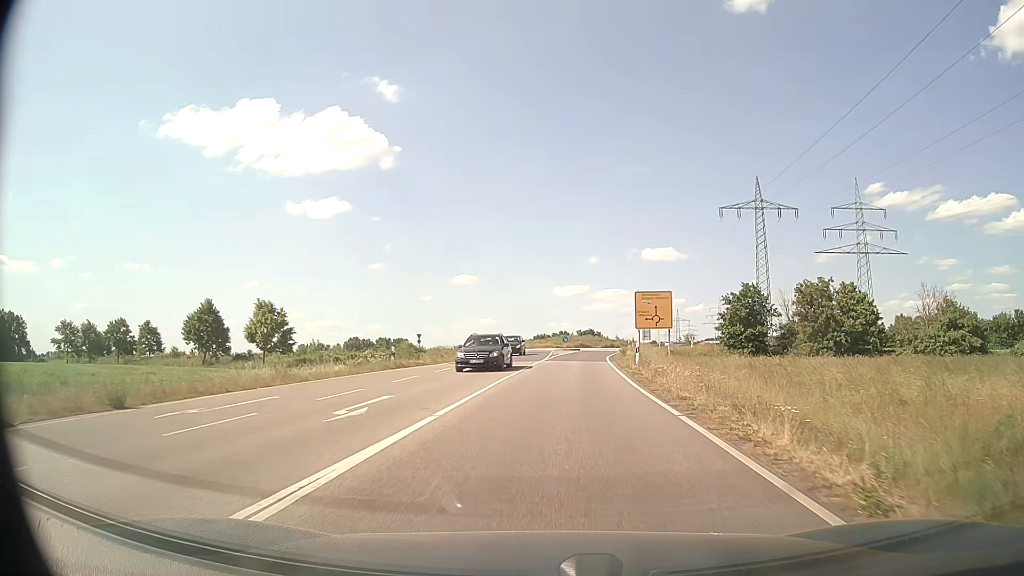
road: secondary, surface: asphalt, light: Day
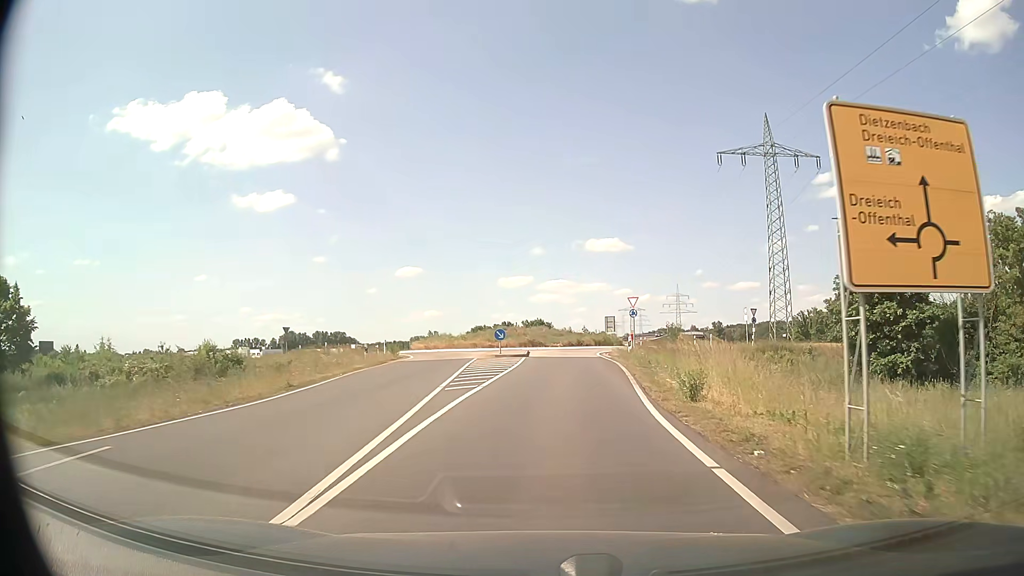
(+1.4, +33.7) m; +4°
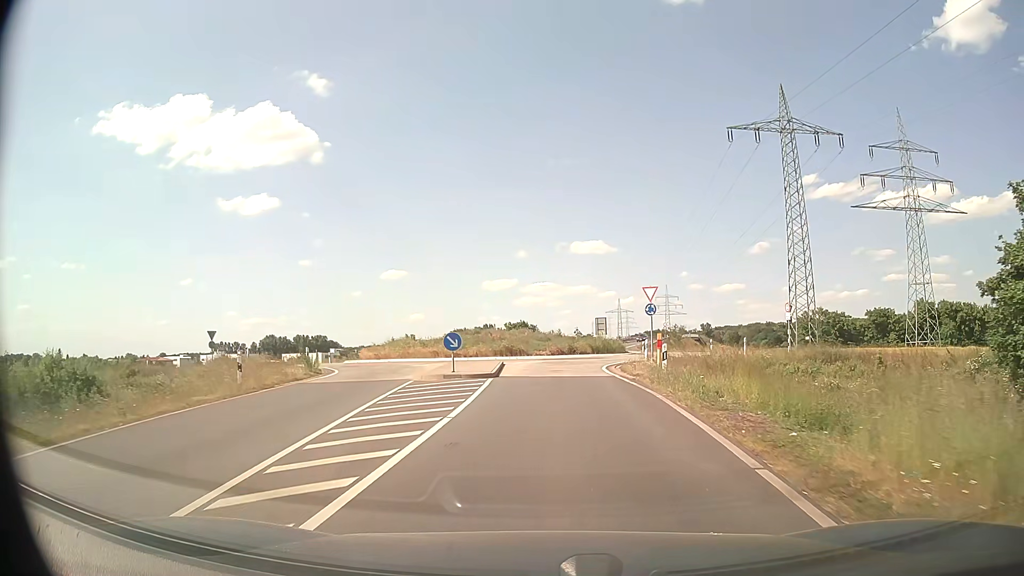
(+0.2, +12.7) m; +2°
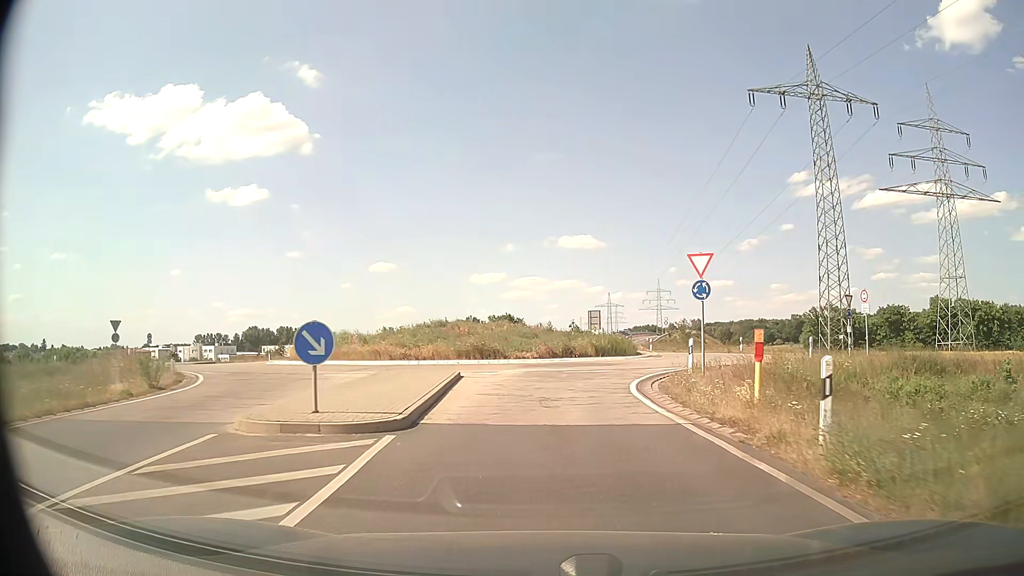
(+0.1, +12.0) m; +1°
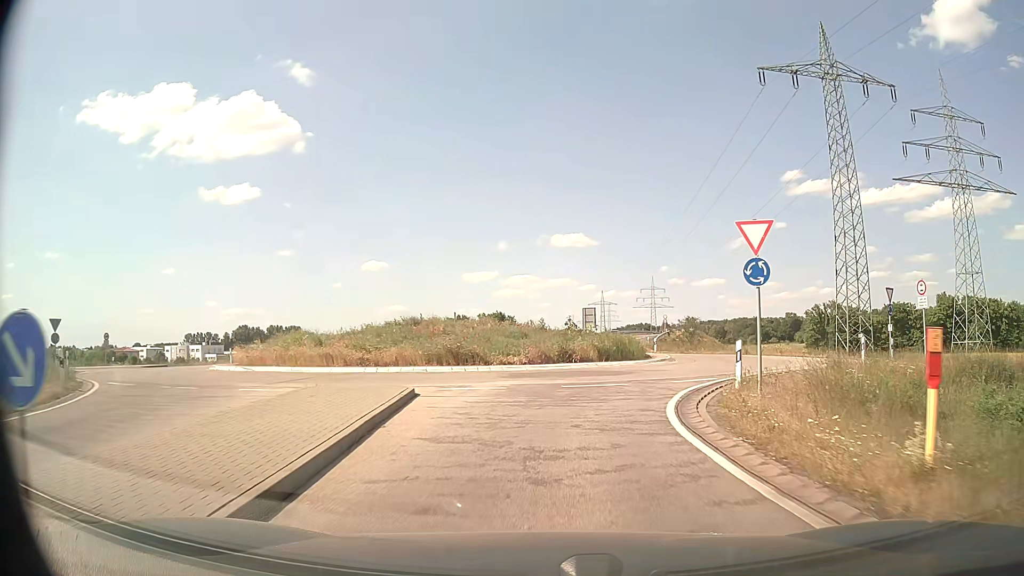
(0.0, +5.7) m; +1°
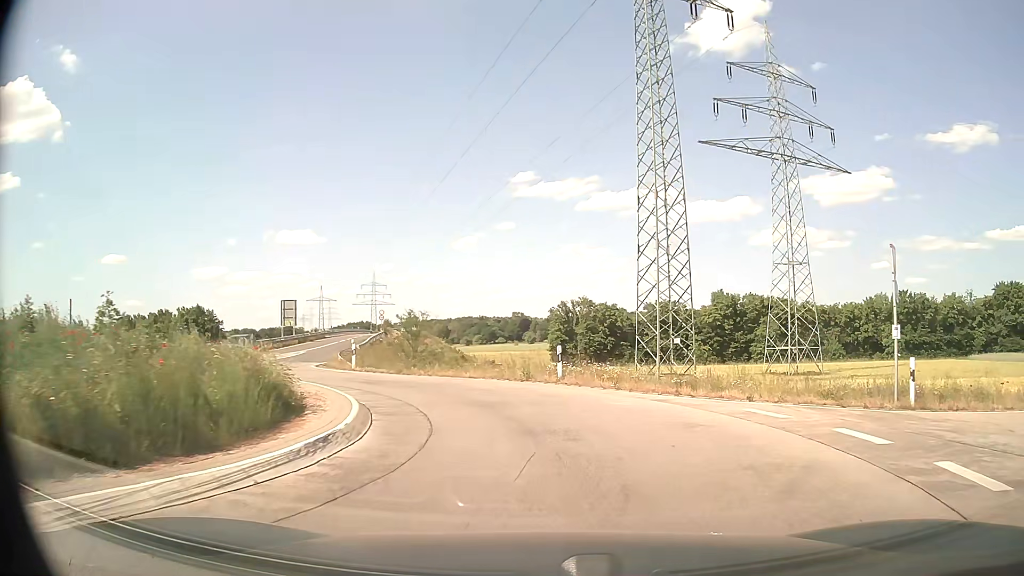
(+3.4, +19.8) m; +23°
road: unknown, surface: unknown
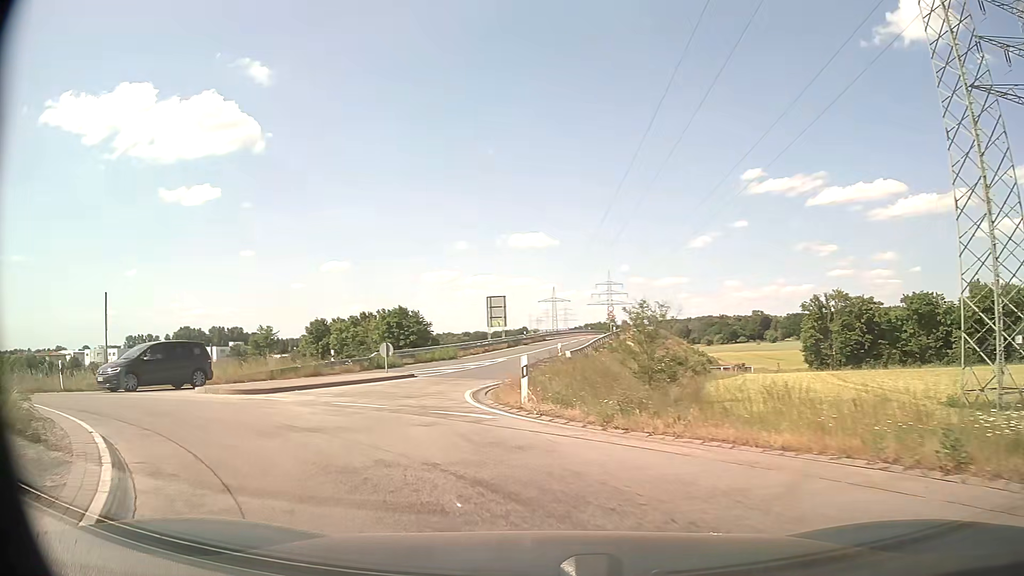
(-1.7, +13.7) m; -20°
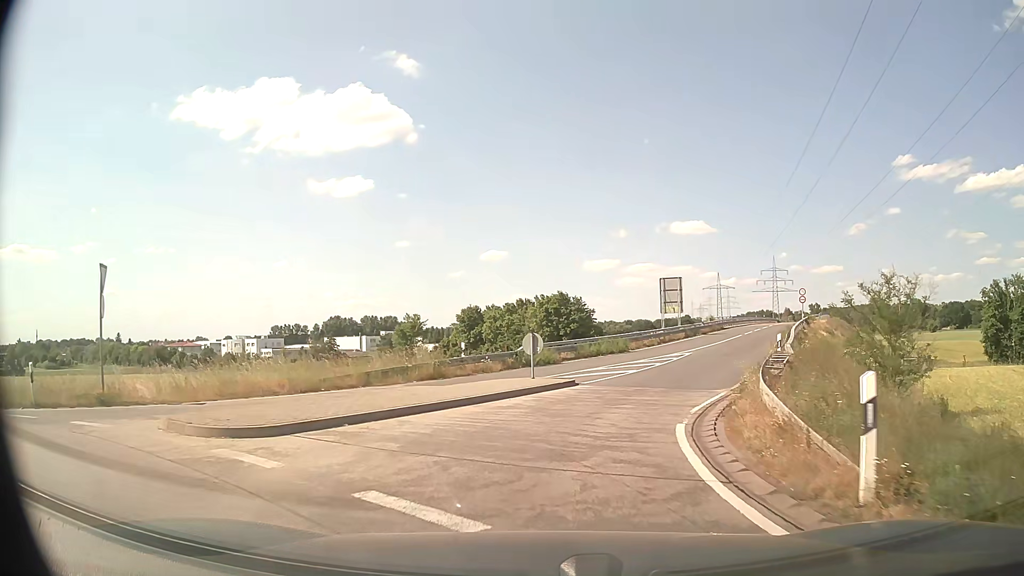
(-1.3, +9.2) m; -14°
(+1, +10) (+3, +20) (+6, +29) (+10, +38) (+15, +47) (+19, +56) (+23, +65) (+28, +74) (+32, +83) (+37, +92) m
